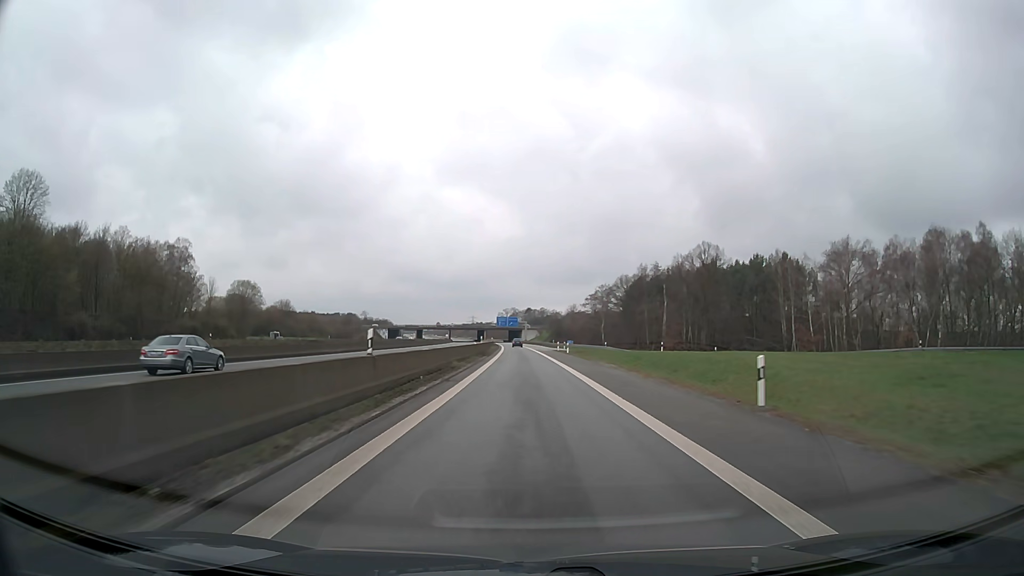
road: motorway_link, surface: asphalt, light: Day
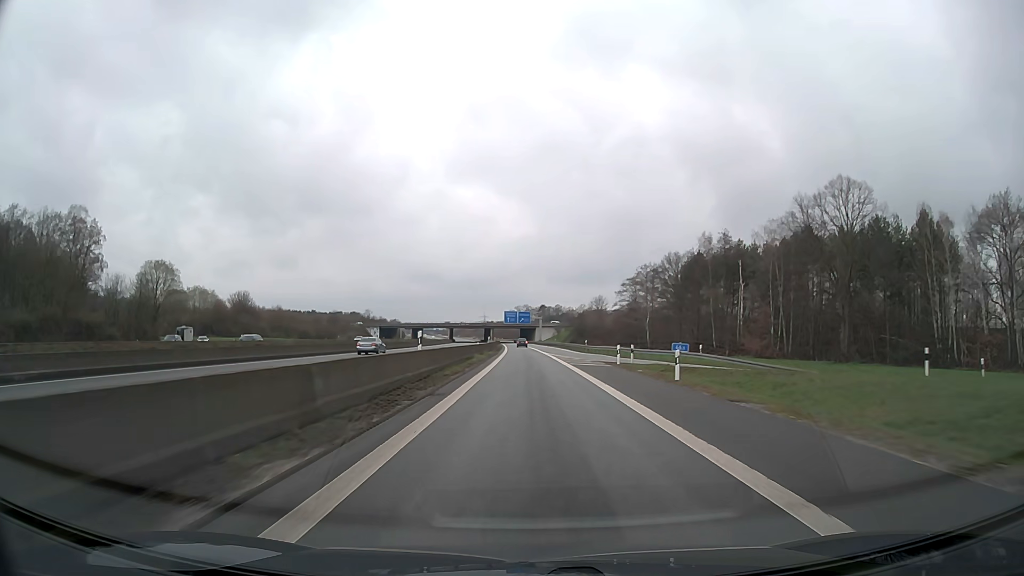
(-0.4, +44.0) m; -1°
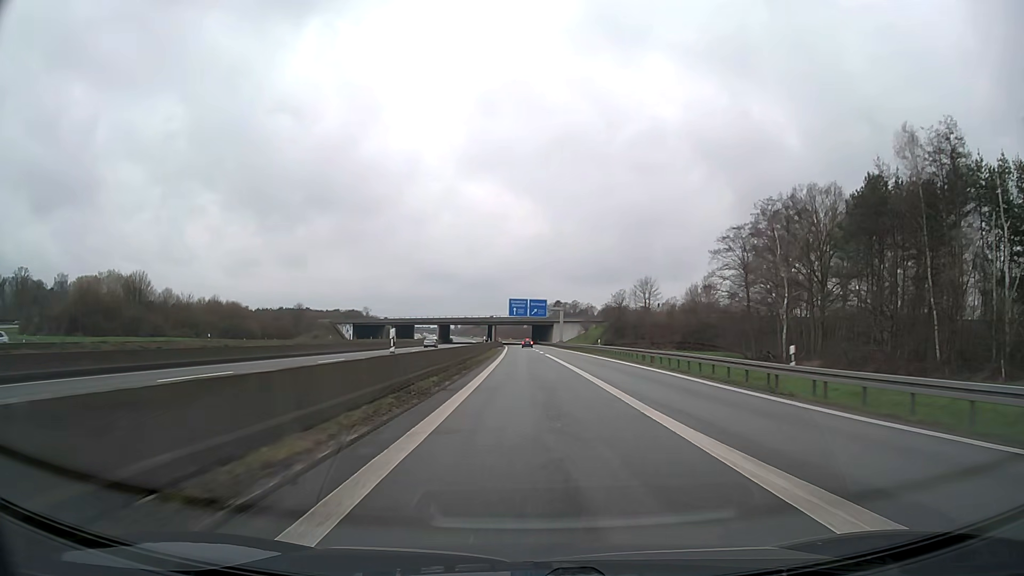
(-0.5, +58.2) m; -1°
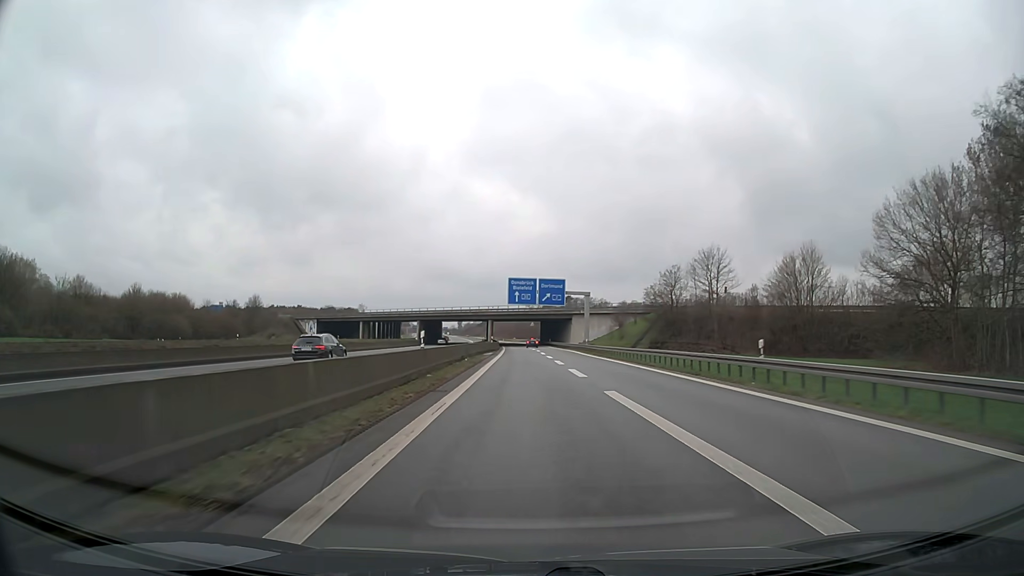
(-0.3, +43.0) m; -1°
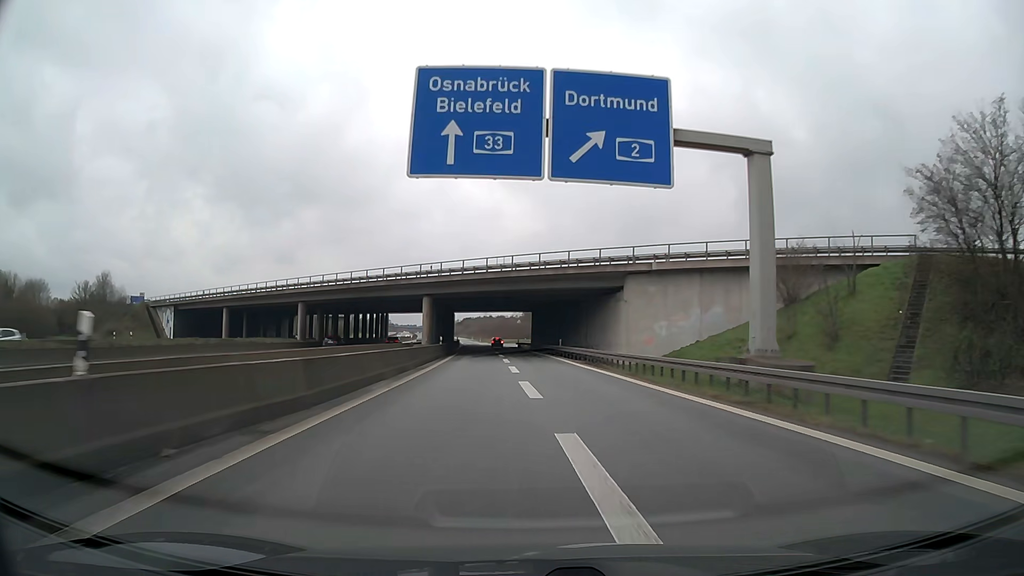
(+0.2, +67.4) m; +1°
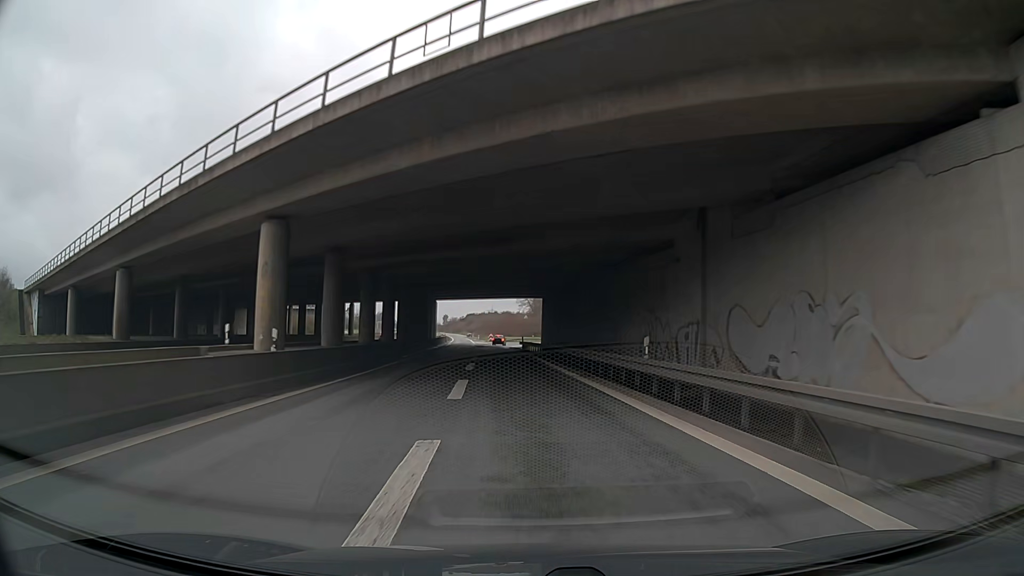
(-0.1, +35.8) m; 0°
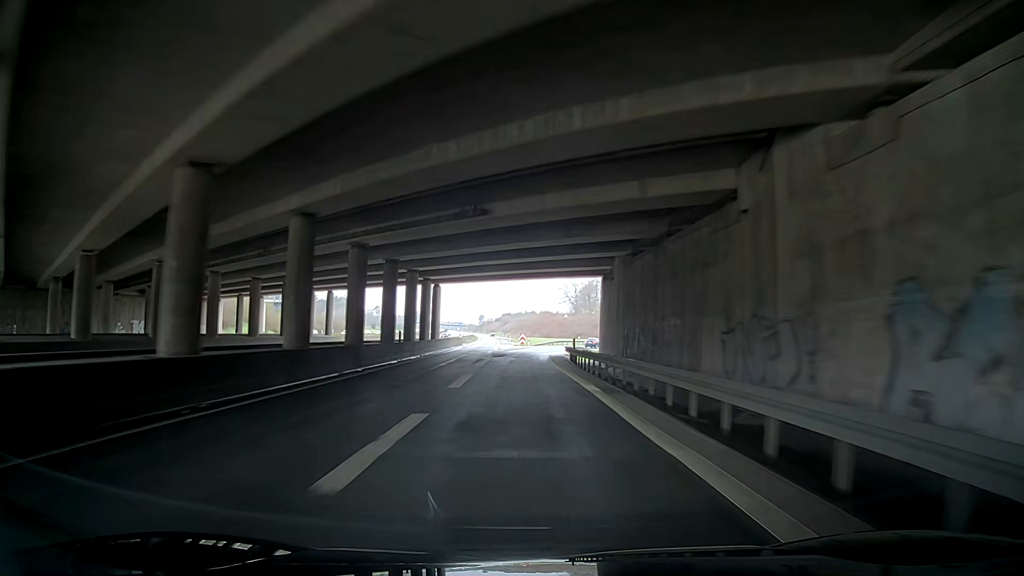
(-0.5, +32.2) m; -2°
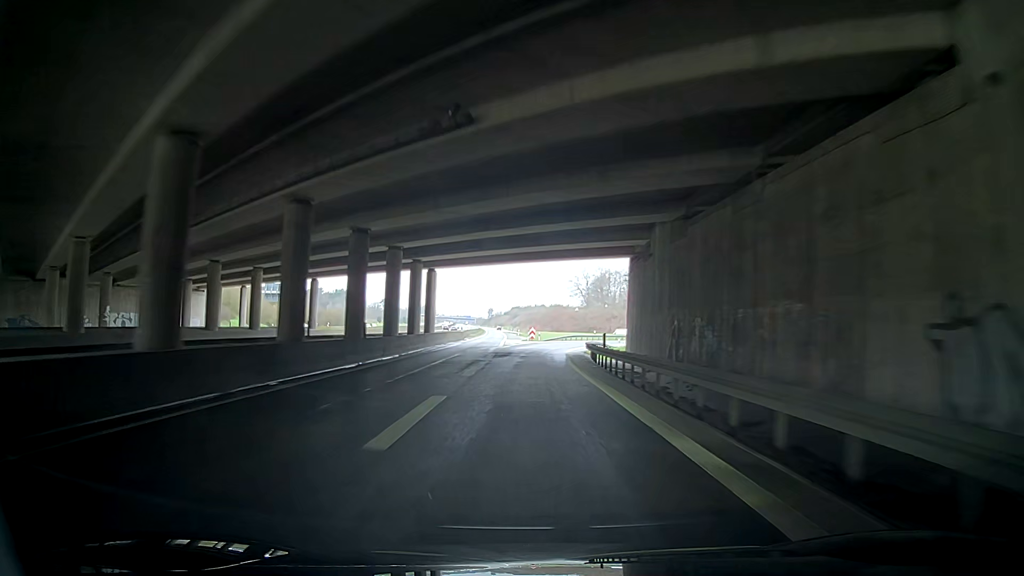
(-0.3, +10.0) m; -3°
